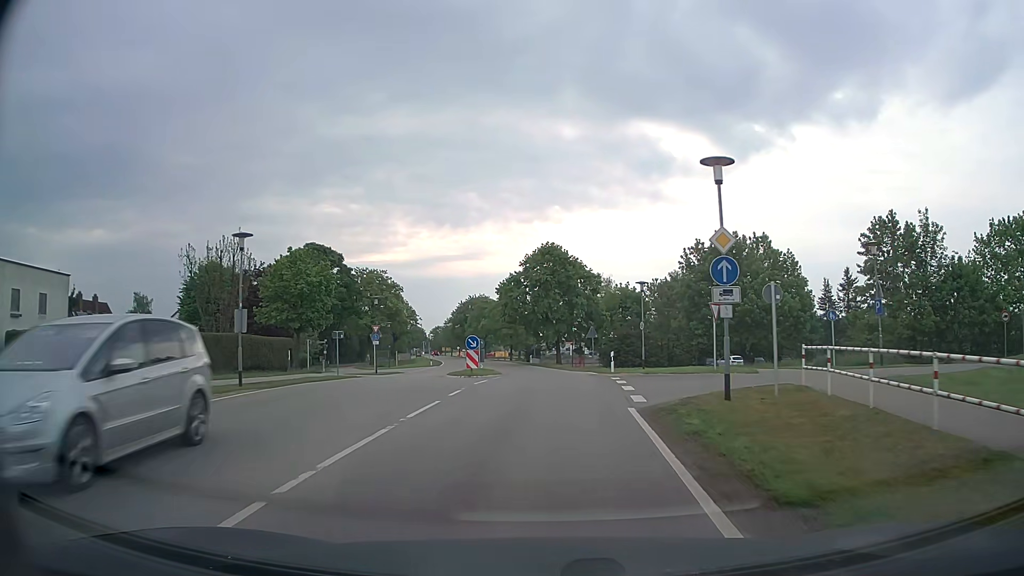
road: tertiary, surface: asphalt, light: Day
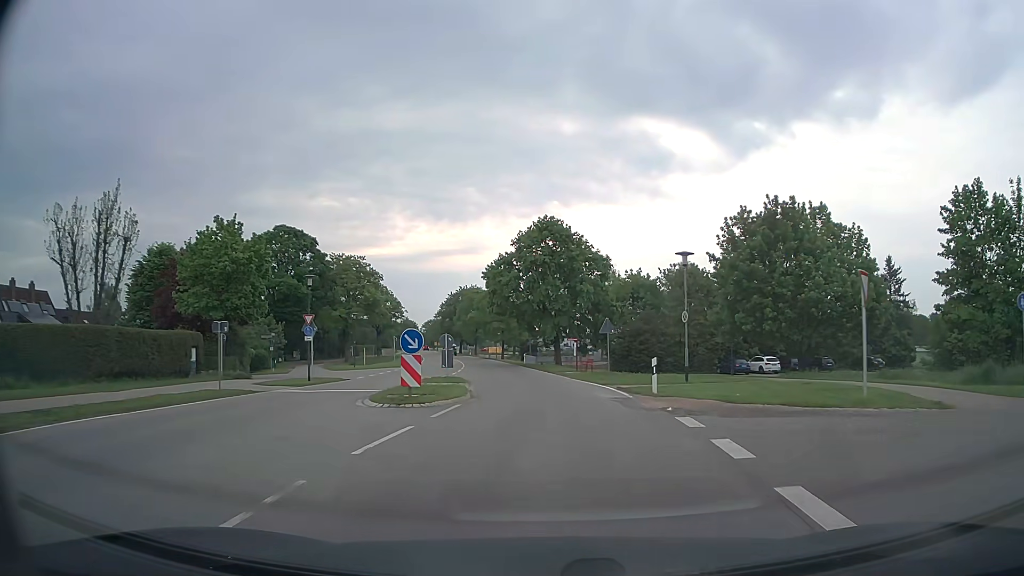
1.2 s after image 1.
(+0.1, +12.7) m; 0°
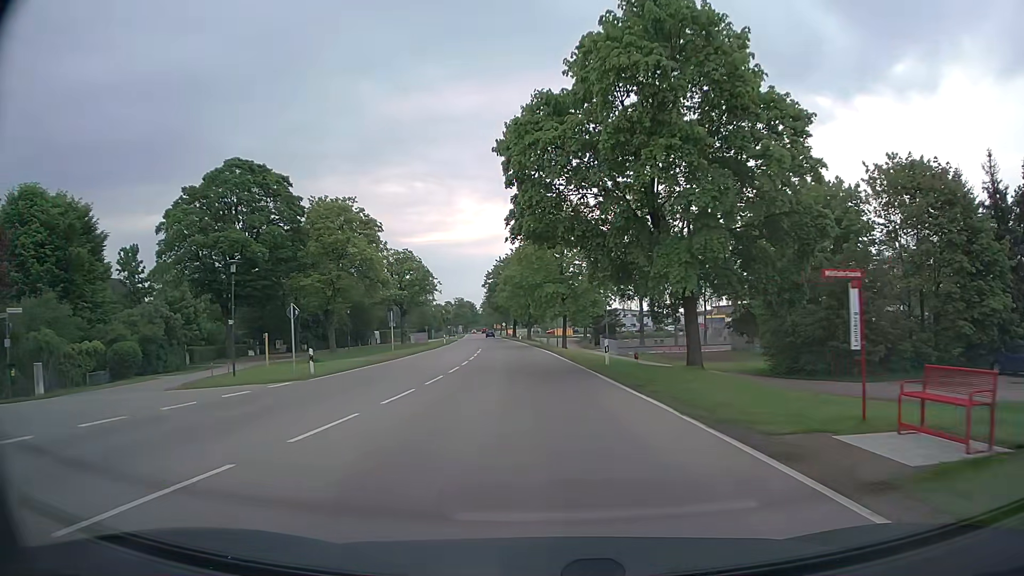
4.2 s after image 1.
(-1.1, +35.0) m; -6°
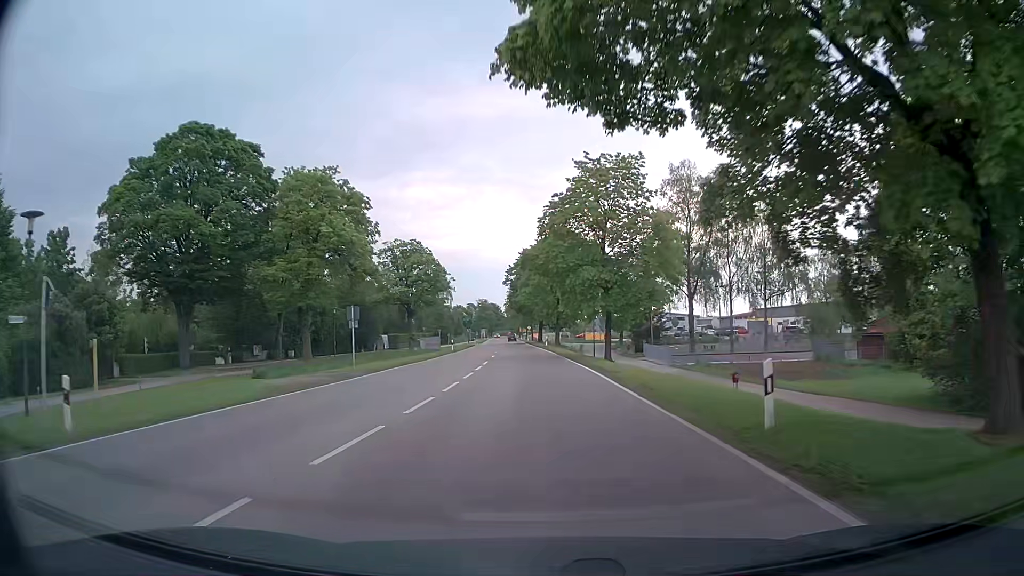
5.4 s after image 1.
(-0.4, +15.0) m; -3°
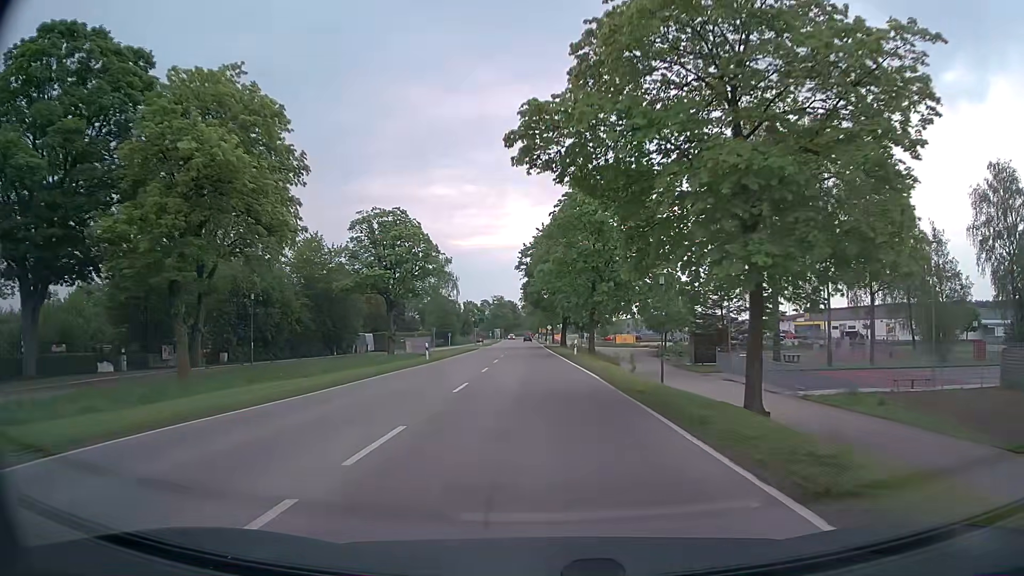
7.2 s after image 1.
(-0.3, +22.5) m; -2°
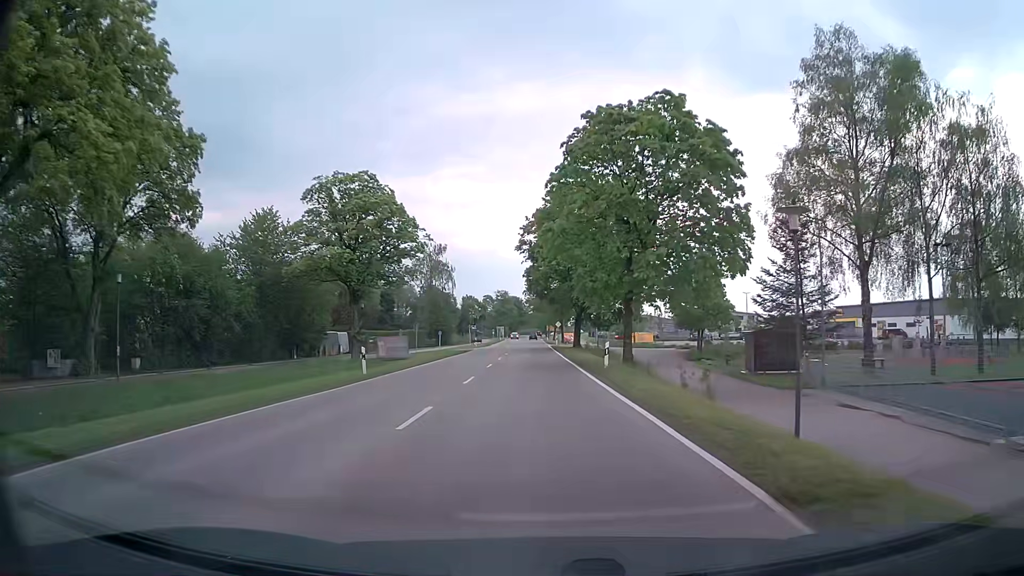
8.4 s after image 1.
(-0.1, +15.3) m; 0°
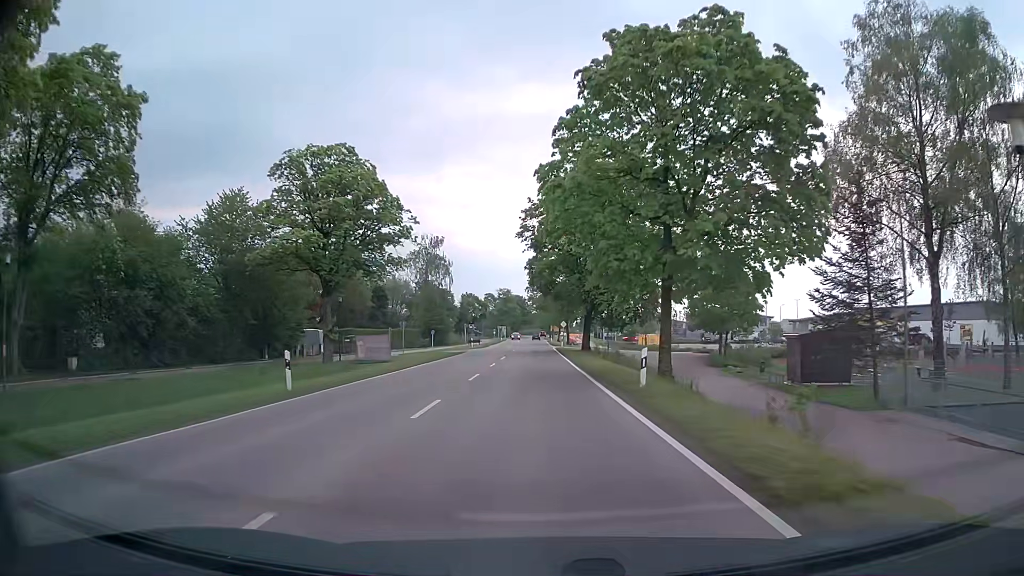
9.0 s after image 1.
(-0.1, +7.7) m; -1°
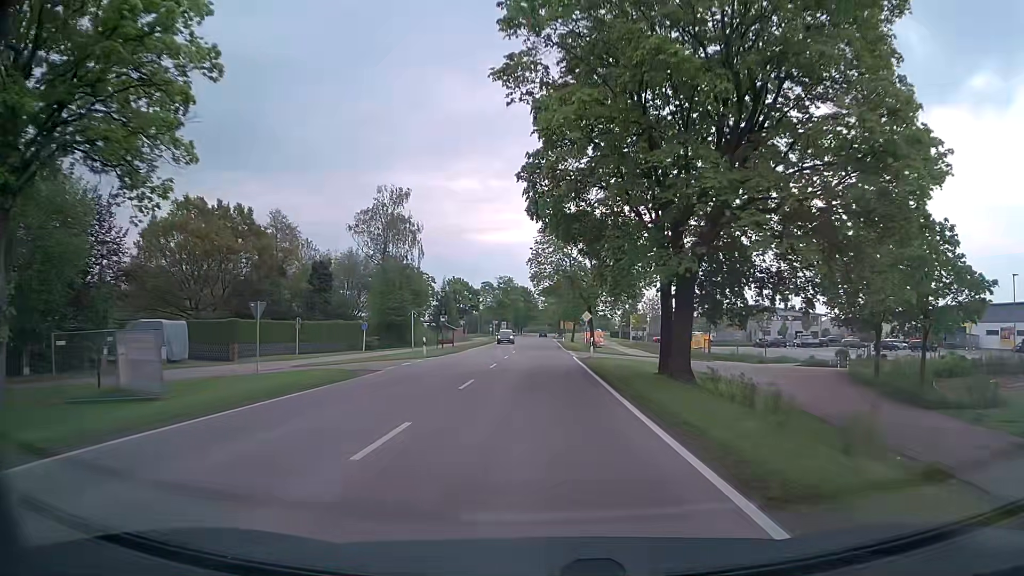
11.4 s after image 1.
(-0.3, +31.0) m; -1°
(0, +10) (0, +20) (0, +30) (0, +40) (0, +50) (0, +60) (0, +70) (0, +80) (0, +90) (0, +100) m
